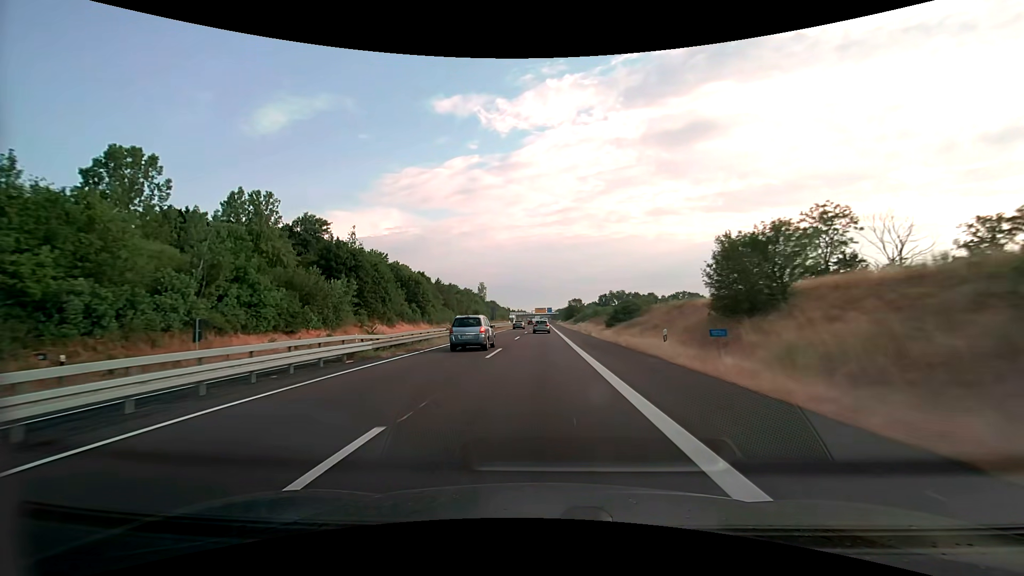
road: trunk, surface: asphalt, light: Day
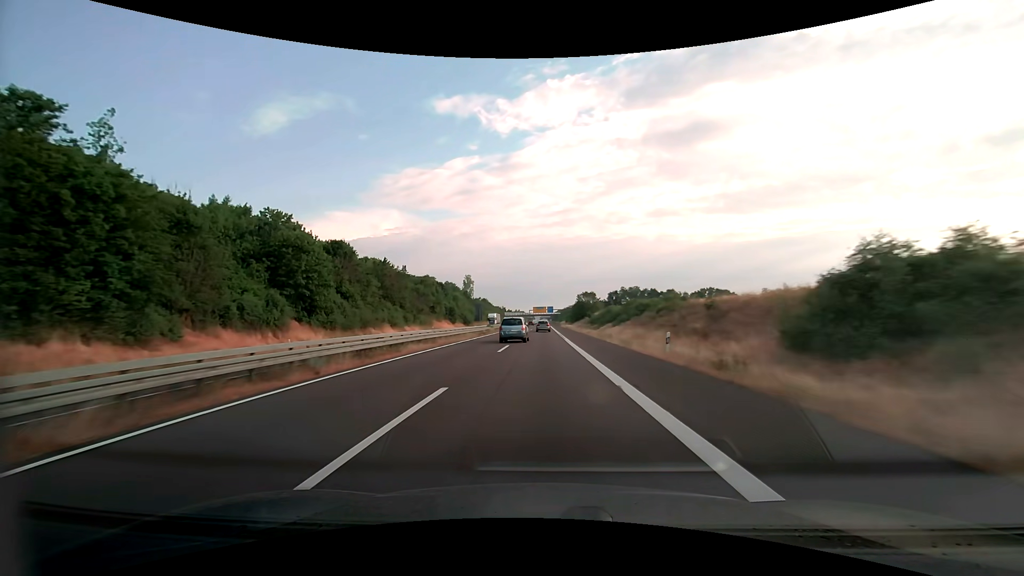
(-0.1, +50.3) m; 0°
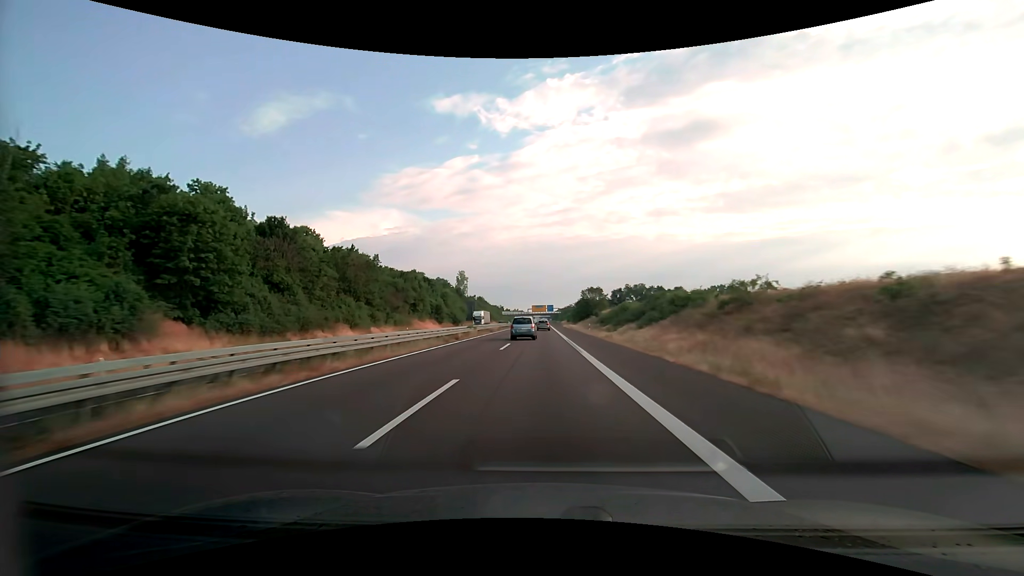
(0.0, +16.8) m; 0°
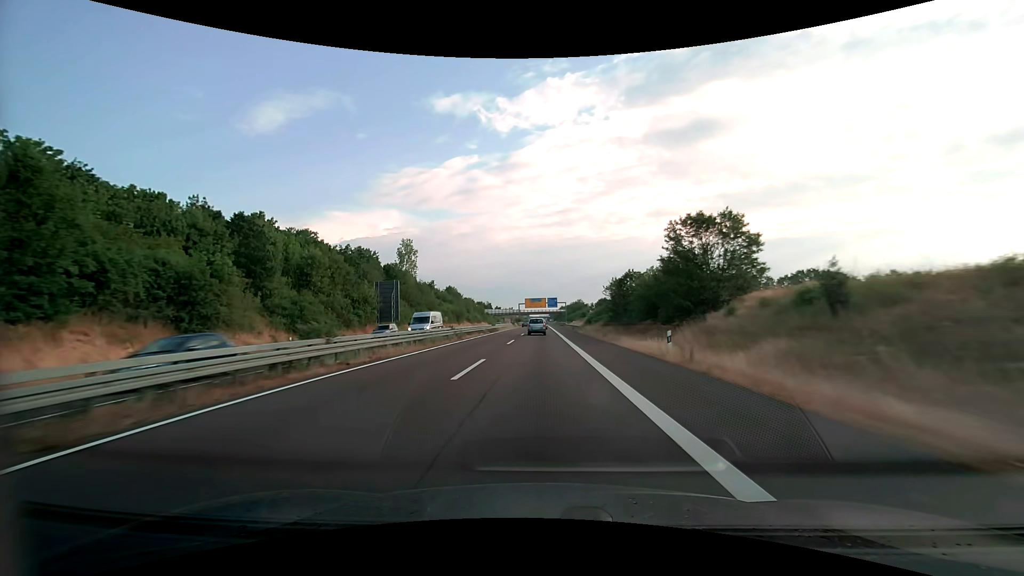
(+0.2, +84.0) m; 0°
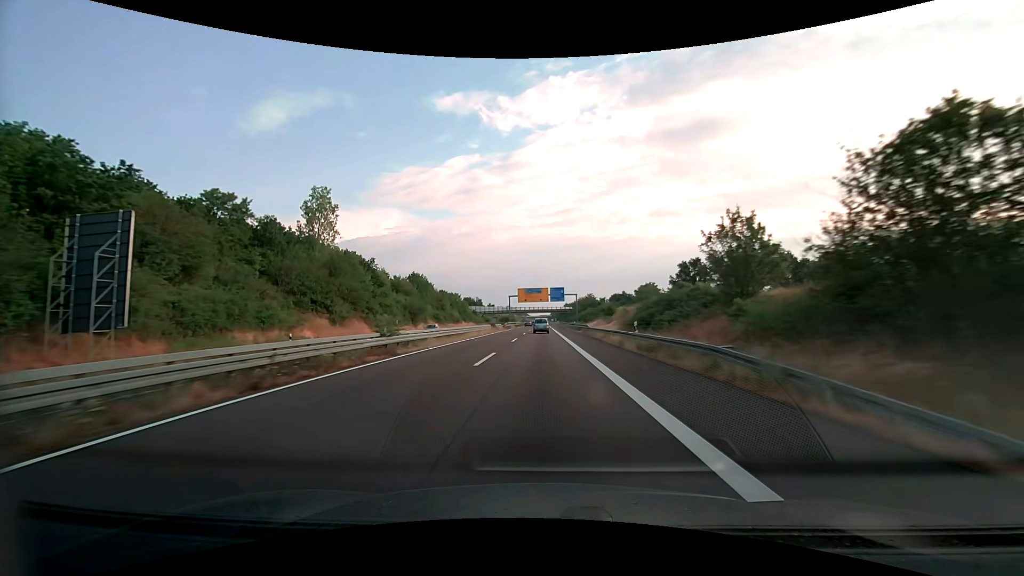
(-0.1, +50.5) m; 0°
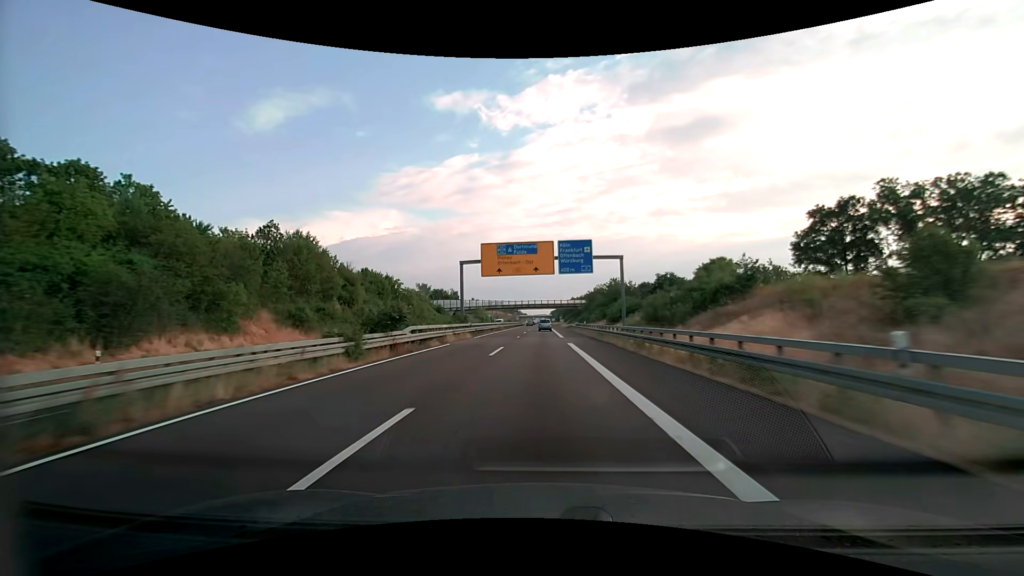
(0.0, +67.4) m; 0°
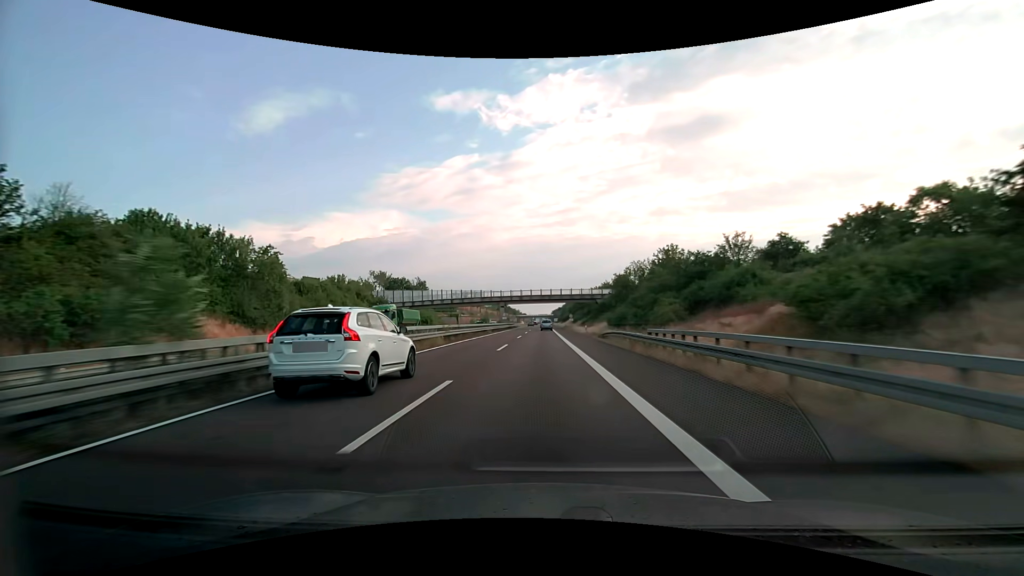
(0.0, +50.6) m; 0°
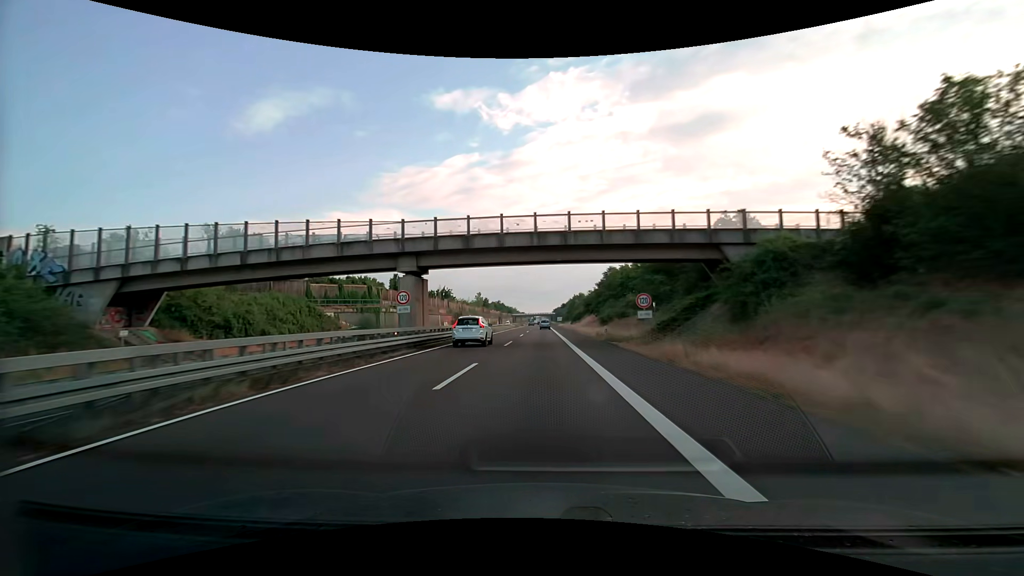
(0.0, +67.4) m; 0°
(0, +10) (0, +20) (0, +30) (0, +40) (0, +50) (0, +60) (0, +70) (0, +80) (0, +90) (0, +100) m
